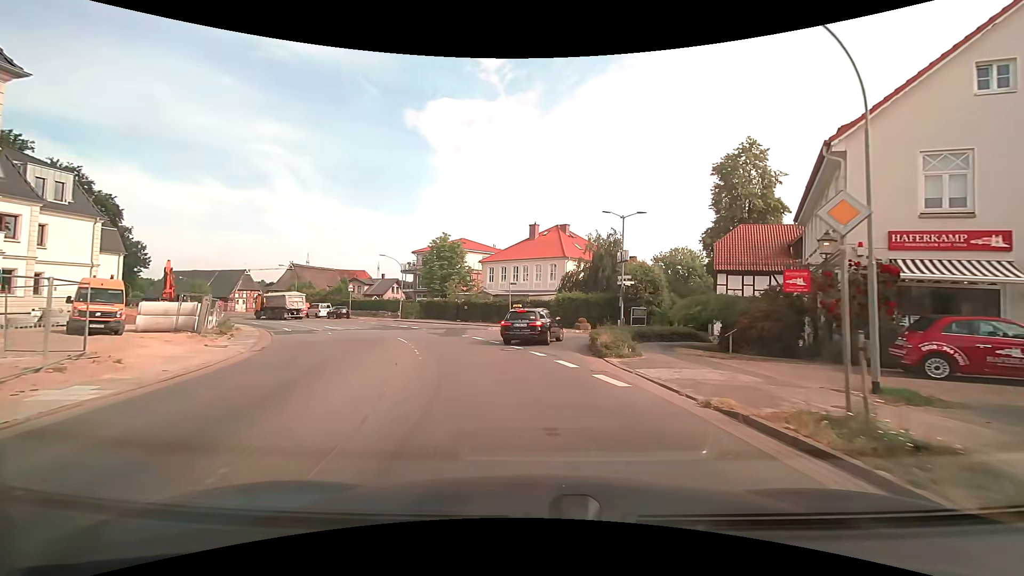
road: secondary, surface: asphalt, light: Day
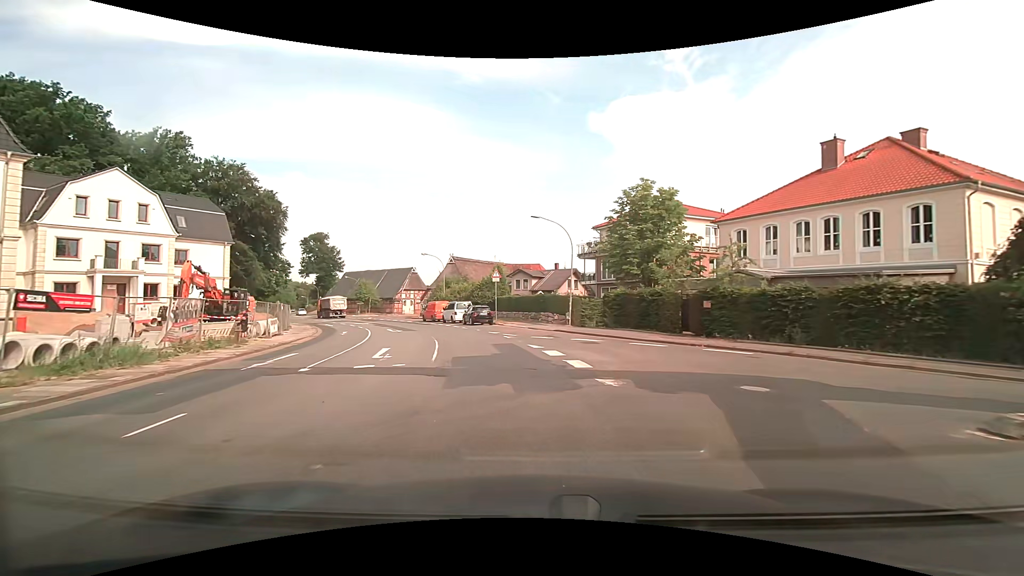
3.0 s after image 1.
(-4.9, +26.8) m; -21°
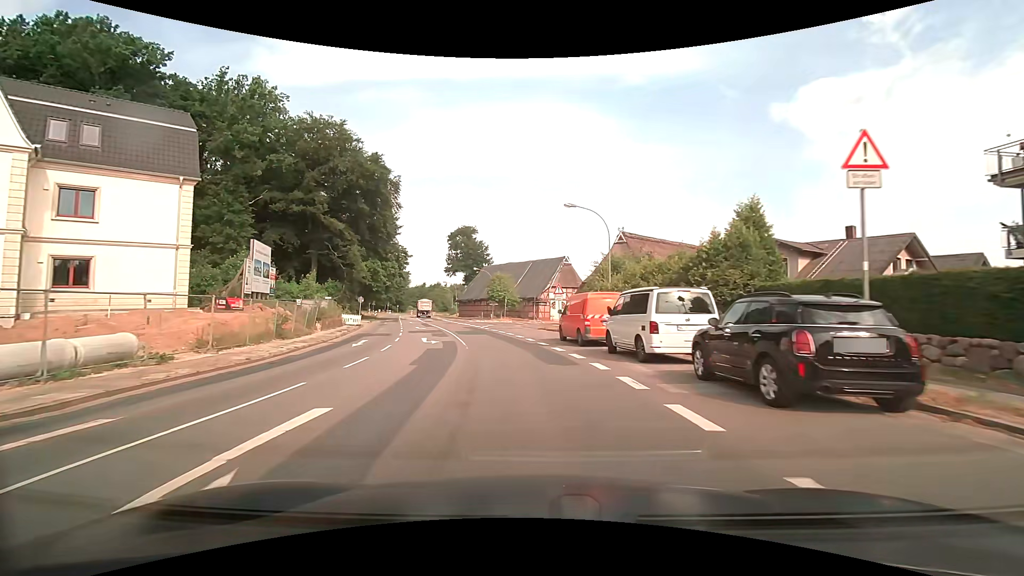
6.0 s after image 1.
(-5.5, +31.8) m; -19°
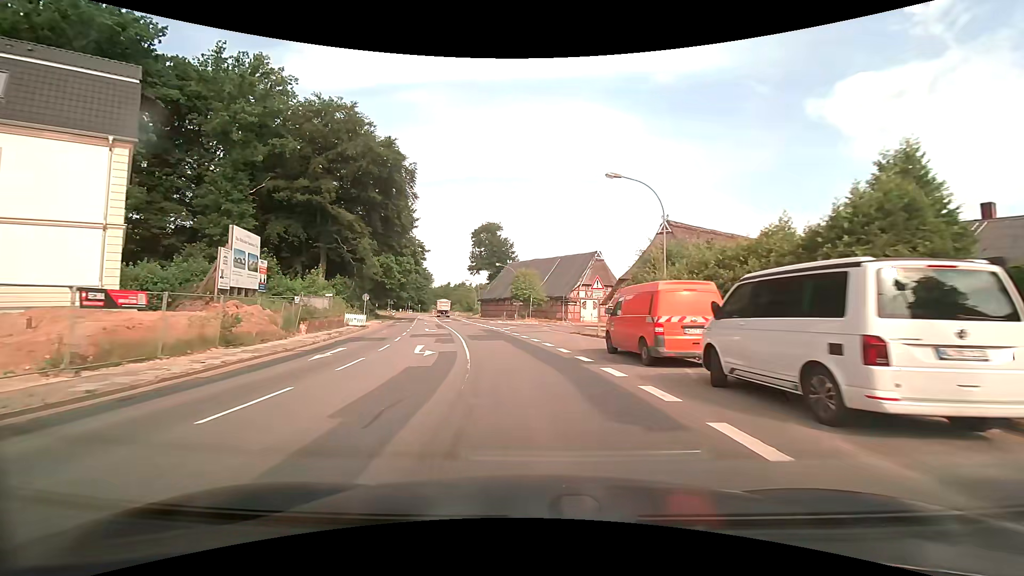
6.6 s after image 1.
(-0.2, +7.0) m; -3°
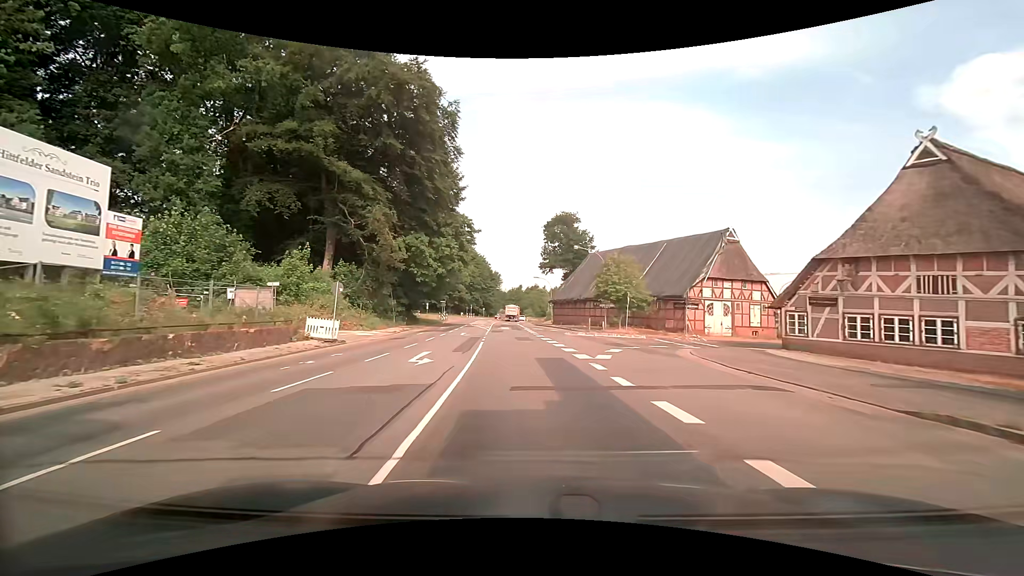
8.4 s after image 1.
(-1.7, +22.1) m; -9°
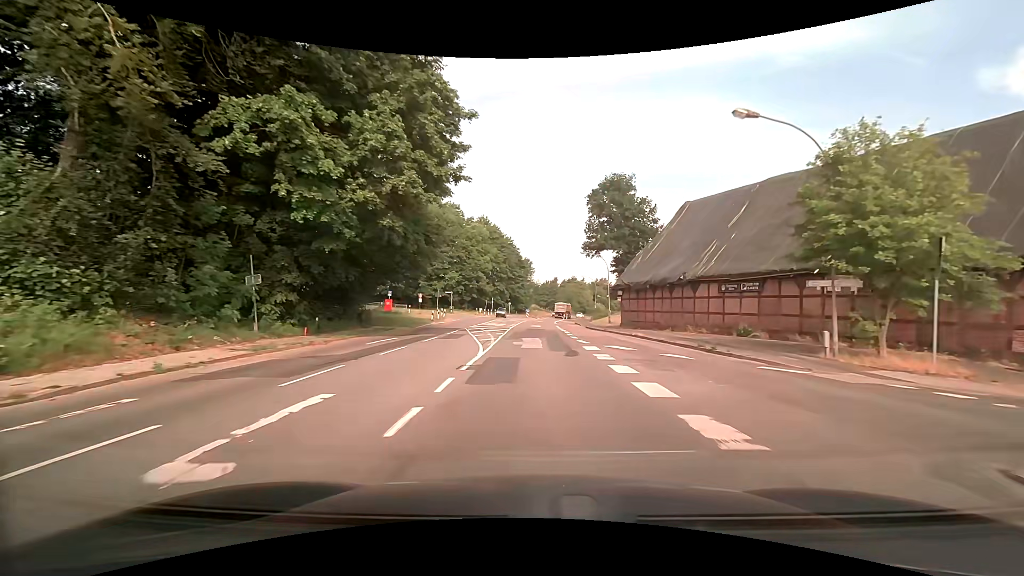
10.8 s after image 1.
(-1.4, +30.4) m; -4°
